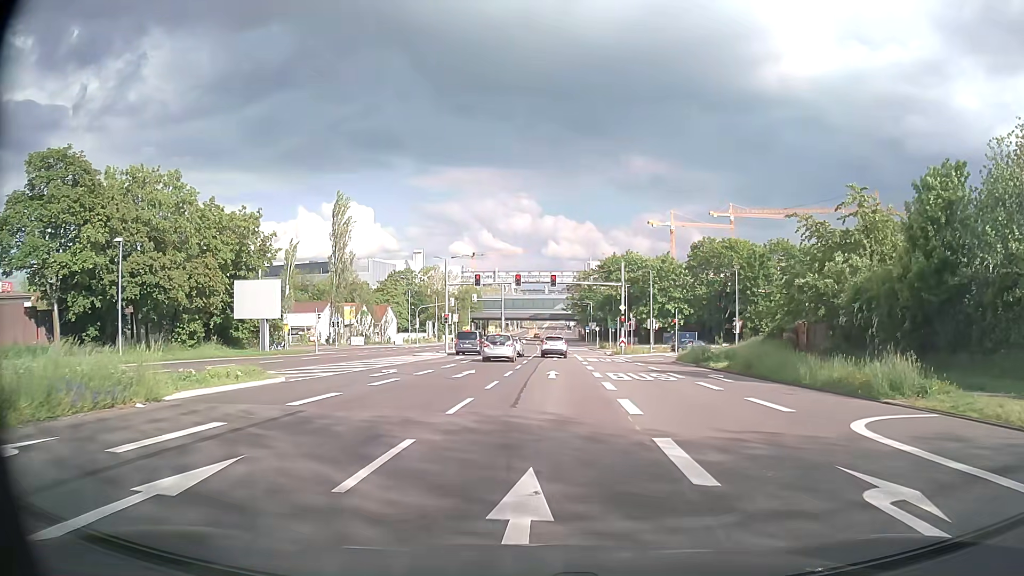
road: secondary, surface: asphalt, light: Day
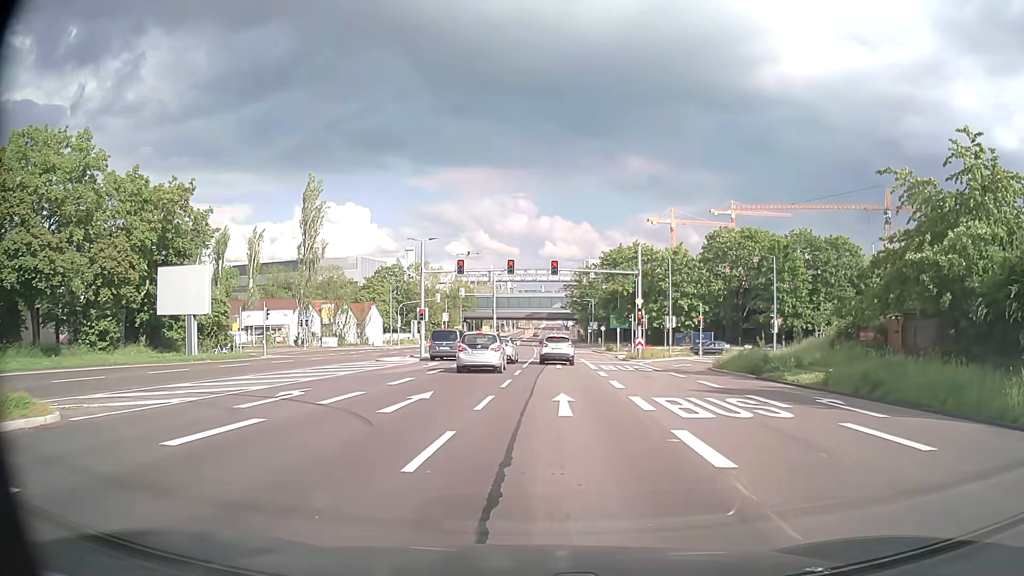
(0.0, +10.9) m; 0°
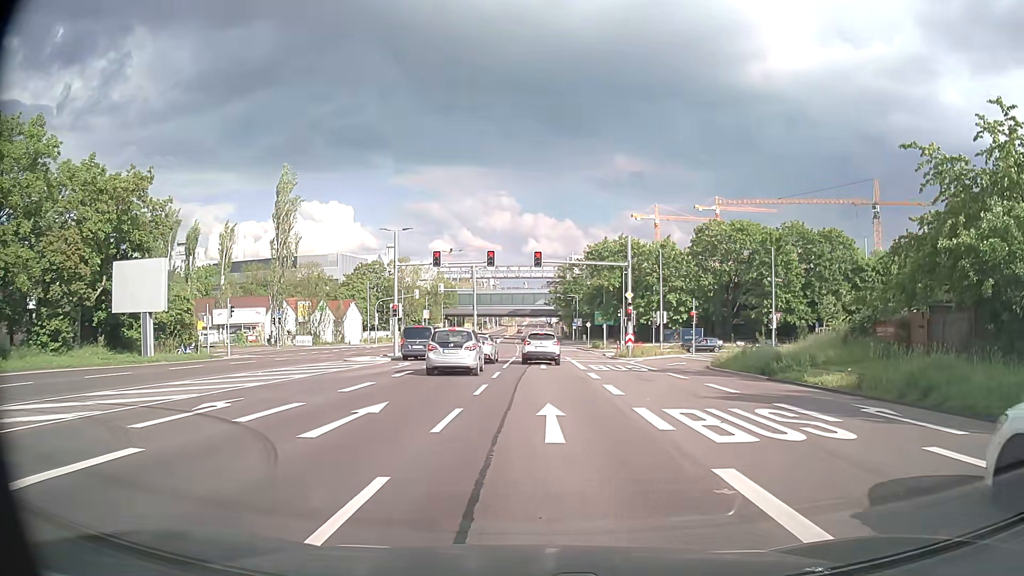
(+0.1, +3.3) m; +2°
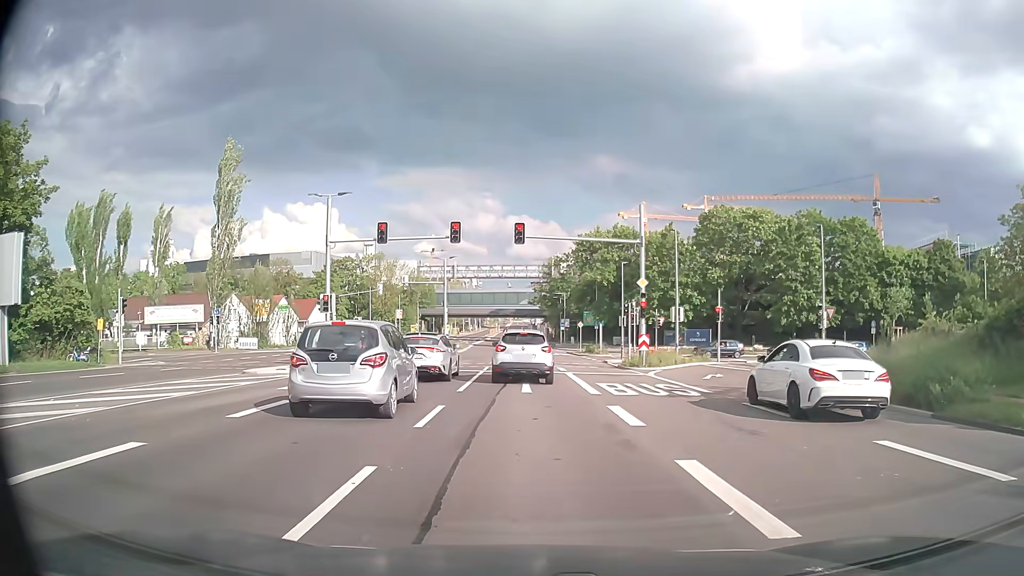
(+0.1, +11.3) m; +1°
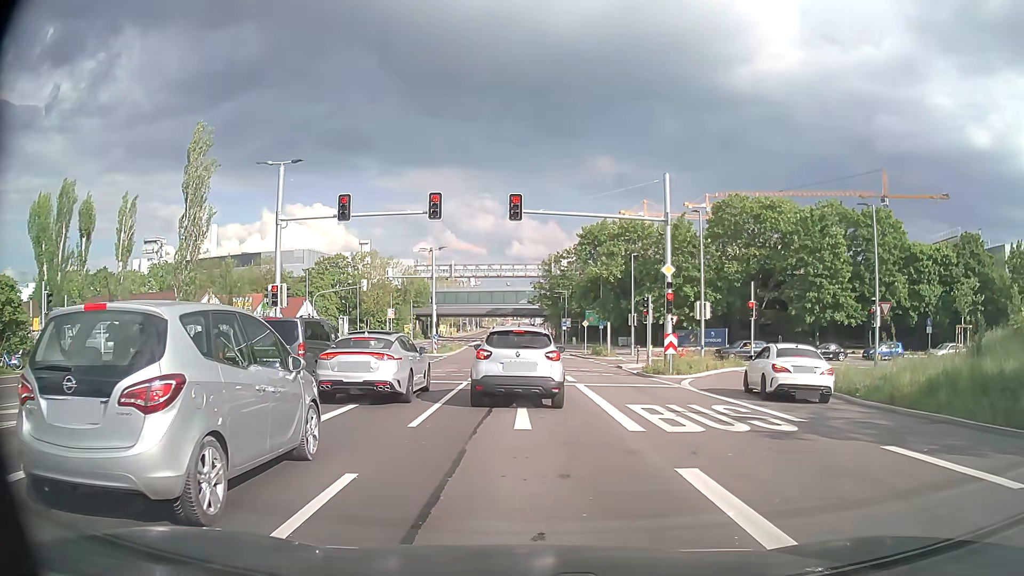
(0.0, +6.3) m; 0°
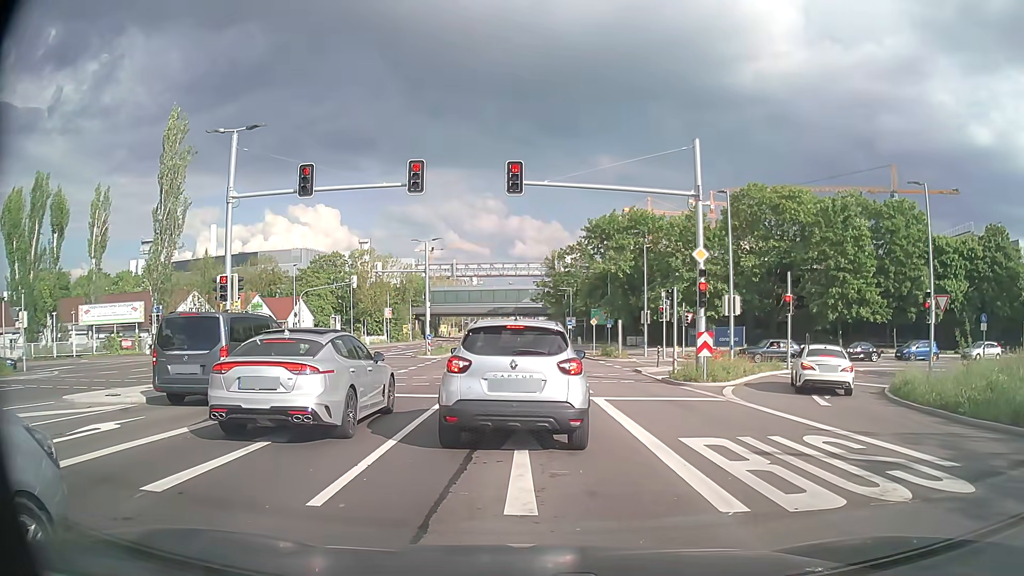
(0.0, +4.5) m; 0°
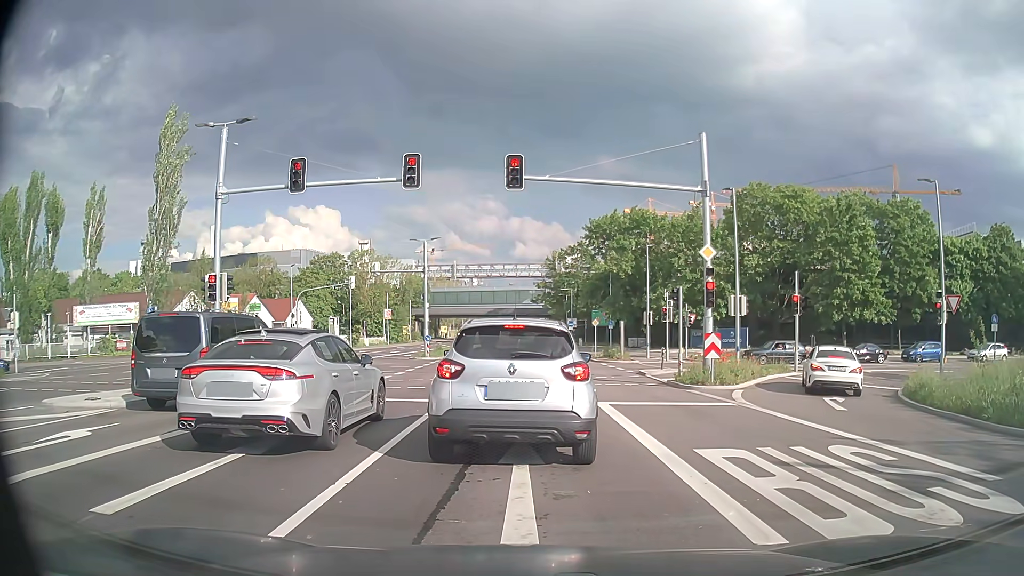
(0.0, +0.8) m; 0°
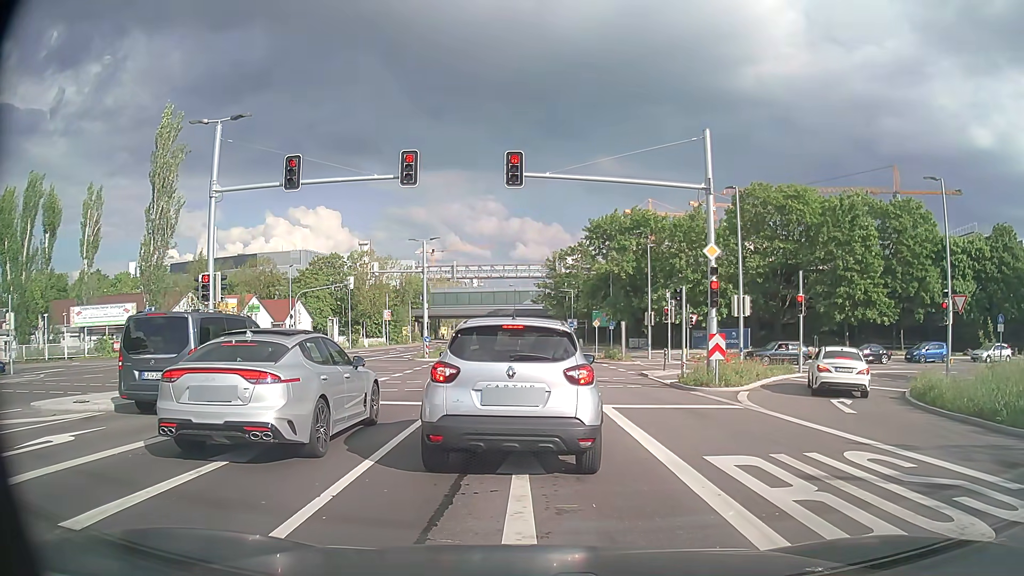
(0.0, +0.5) m; 0°
(0, +10) (0, +20) (0, +30) (-1, +40) (-1, +50) (-2, +60) (-2, +70) (-3, +80) (-3, +90) (-3, +100) m
